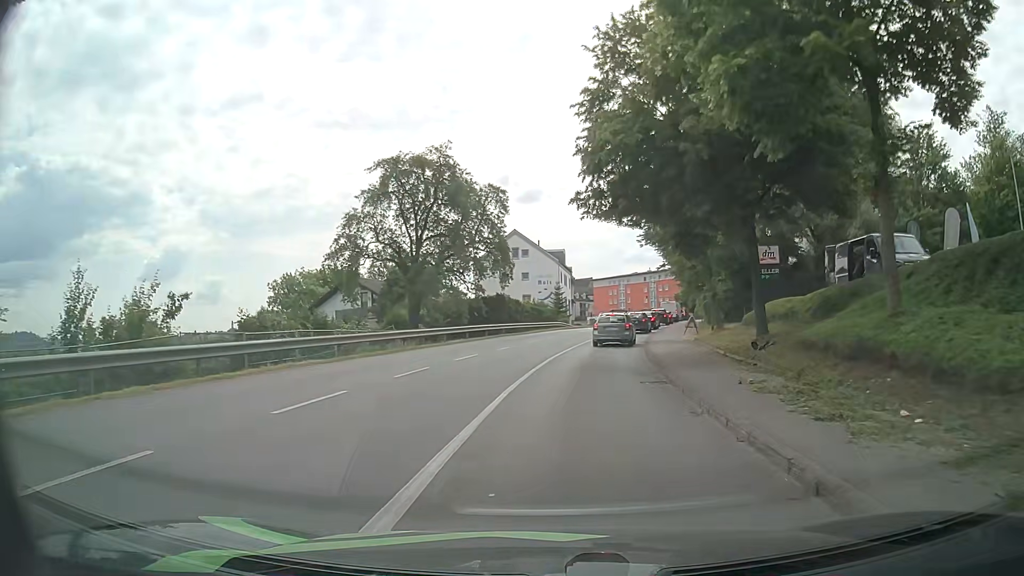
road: tertiary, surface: asphalt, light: Day
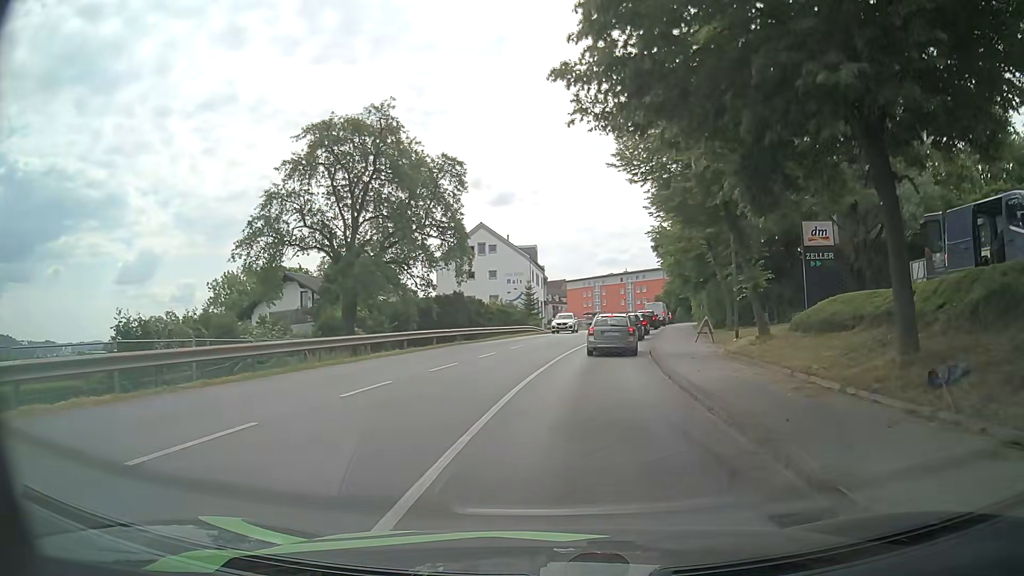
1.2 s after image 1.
(+0.1, +9.3) m; +3°
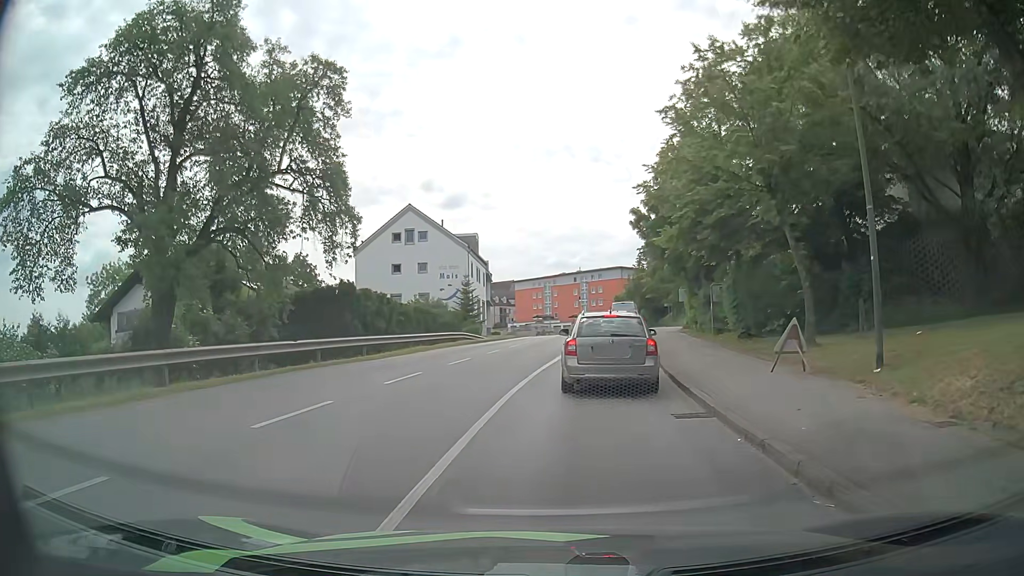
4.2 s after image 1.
(+0.3, +14.8) m; +3°
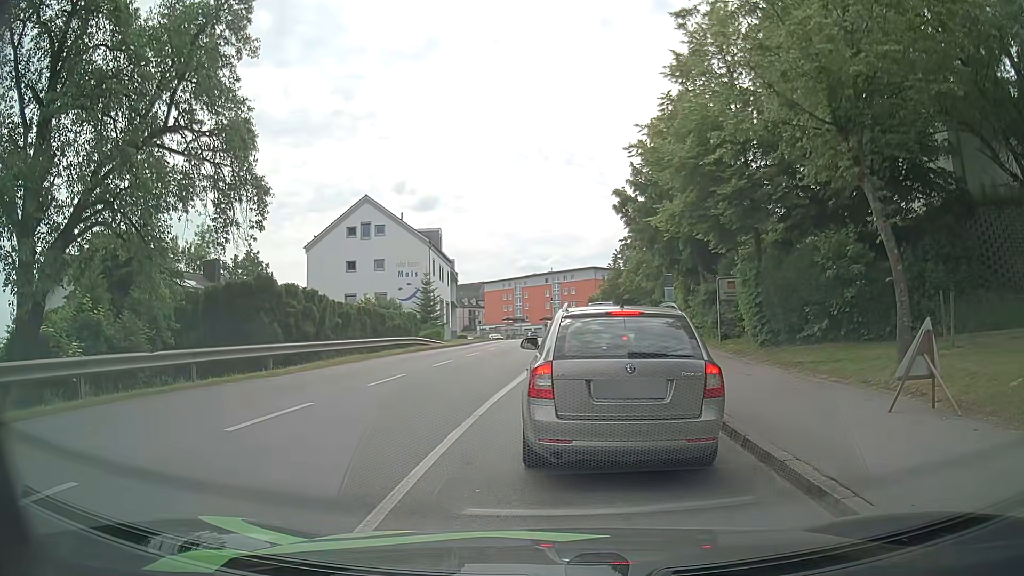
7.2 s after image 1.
(+0.1, +5.9) m; 0°
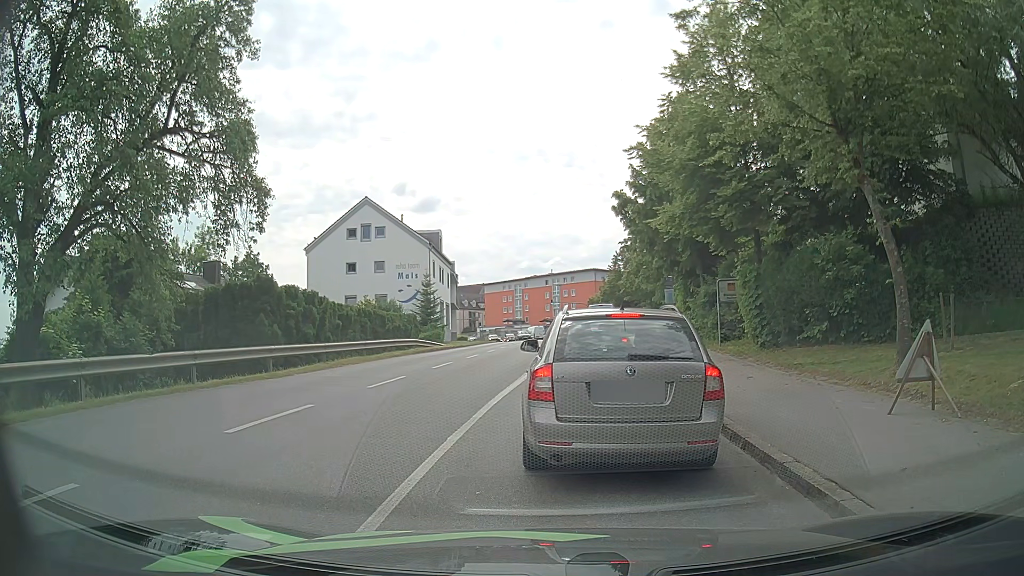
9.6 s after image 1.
(0.0, +0.1) m; 0°
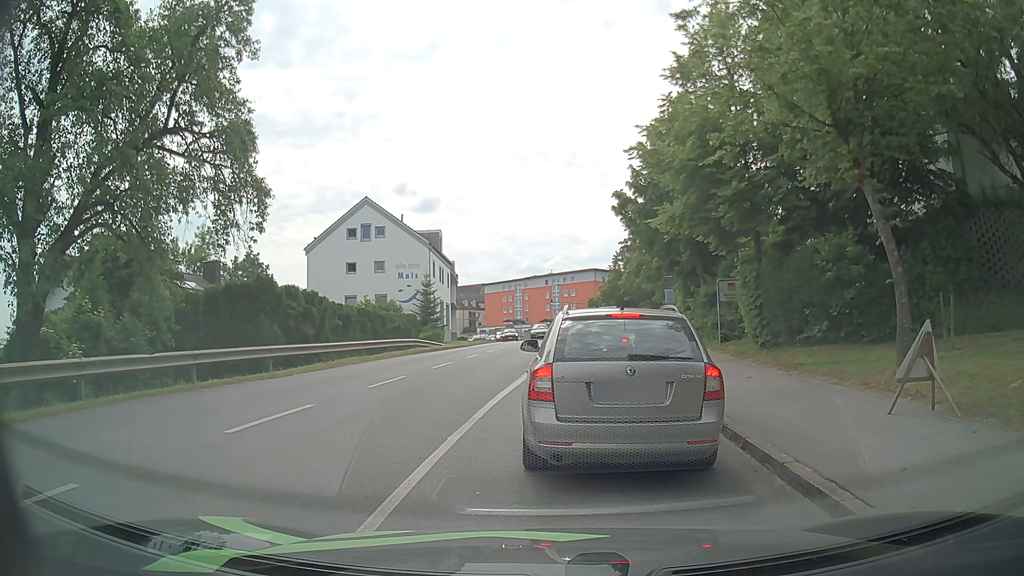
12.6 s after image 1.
(0.0, 0.0) m; 0°
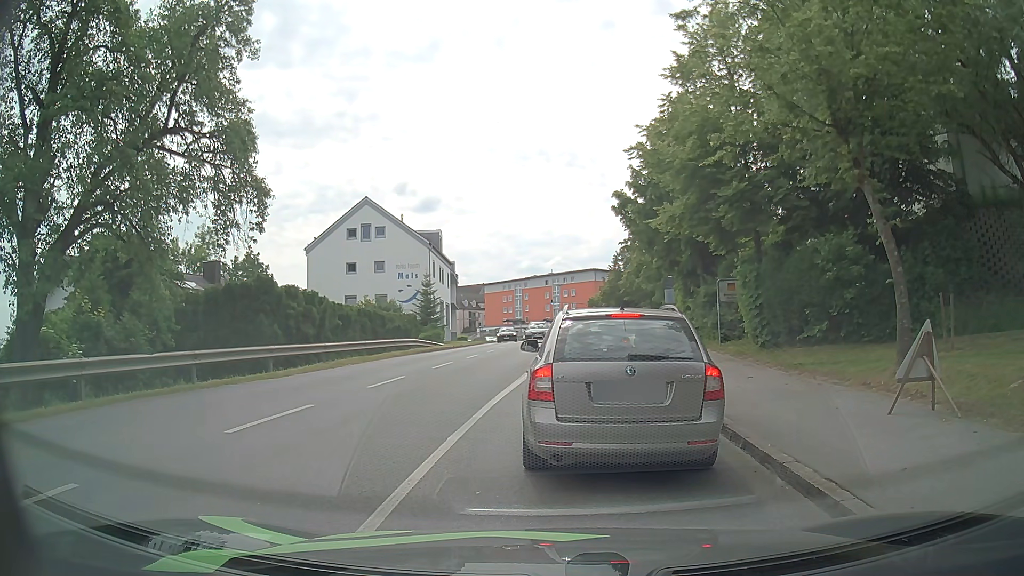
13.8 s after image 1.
(0.0, 0.0) m; 0°
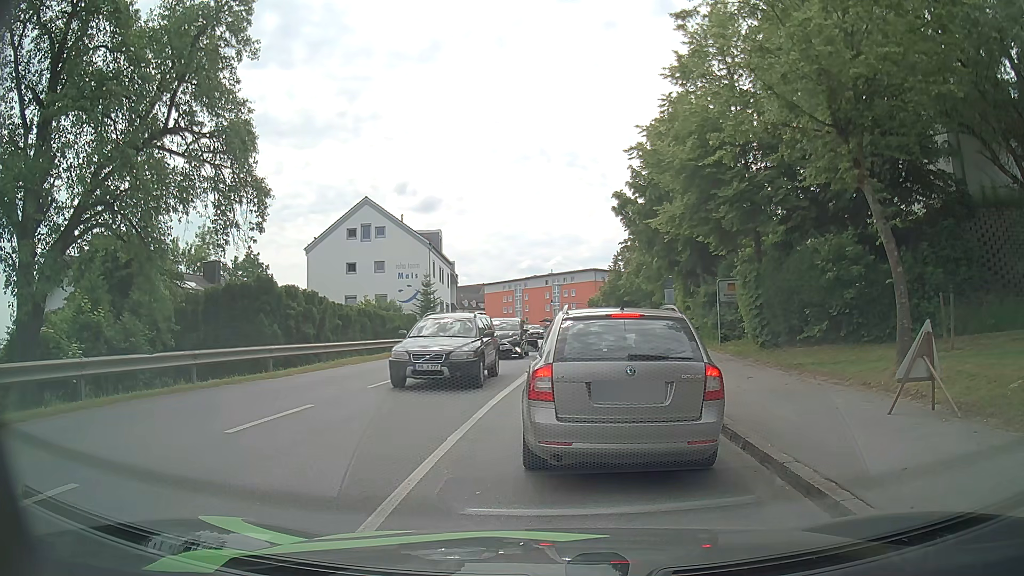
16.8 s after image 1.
(0.0, 0.0) m; 0°
(0, +10) (+1, +20) (+2, +30) (+4, +40) (+5, +50) (+6, +60) (+7, +70) (+8, +80) (+7, +90) (+7, +100) m
